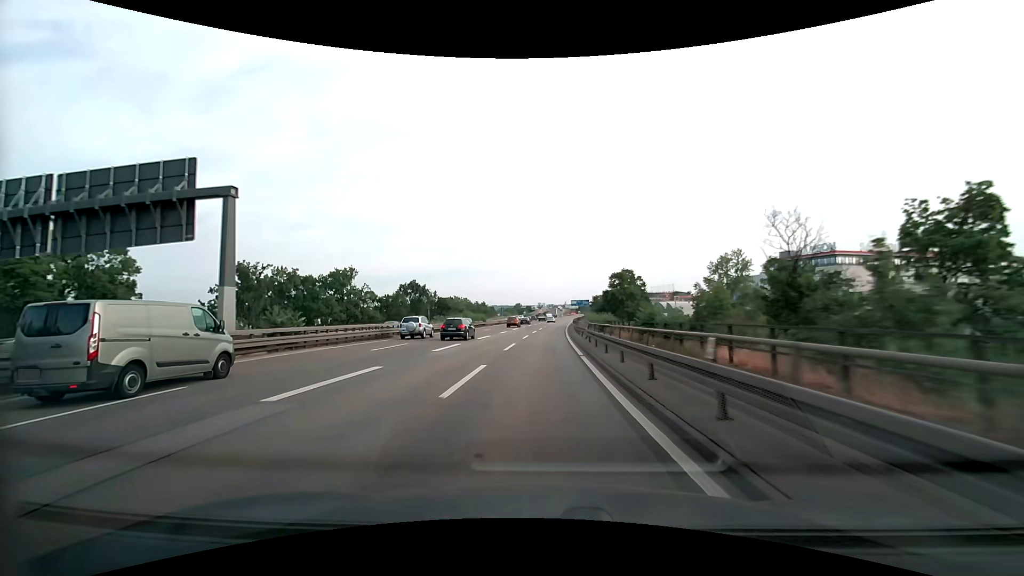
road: motorway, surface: asphalt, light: Day
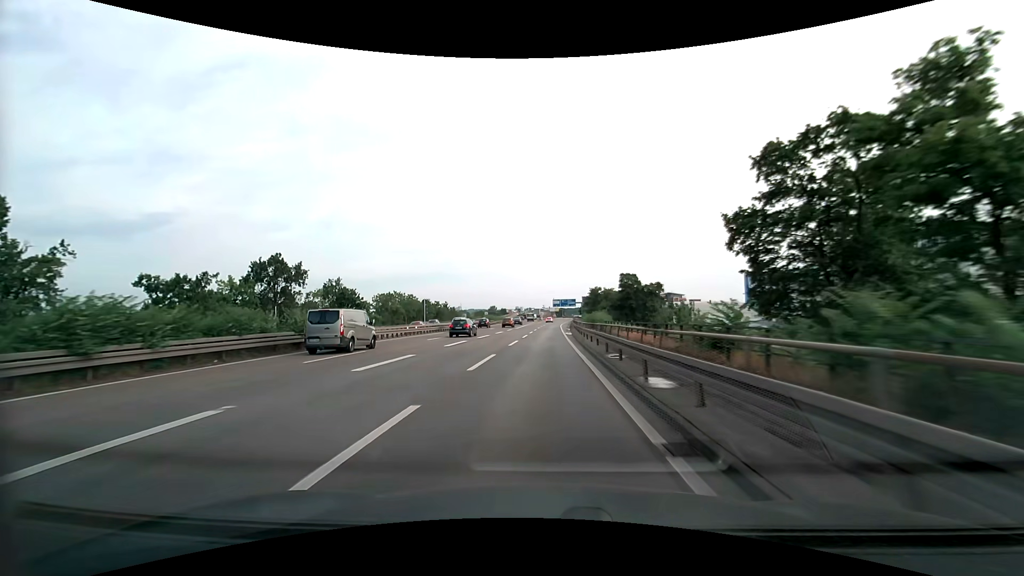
(+1.4, +59.1) m; +3°
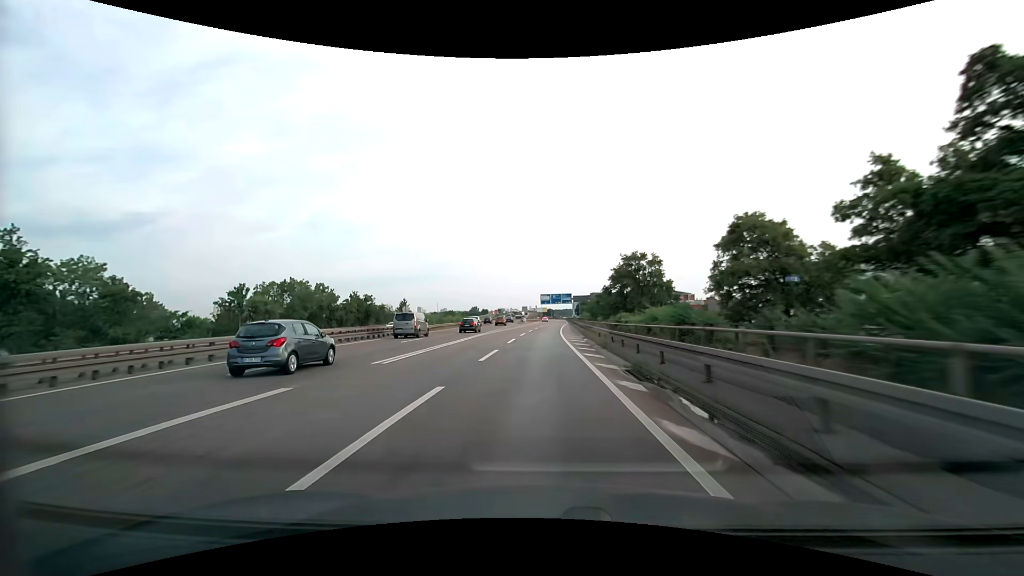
(+0.8, +57.7) m; +2°
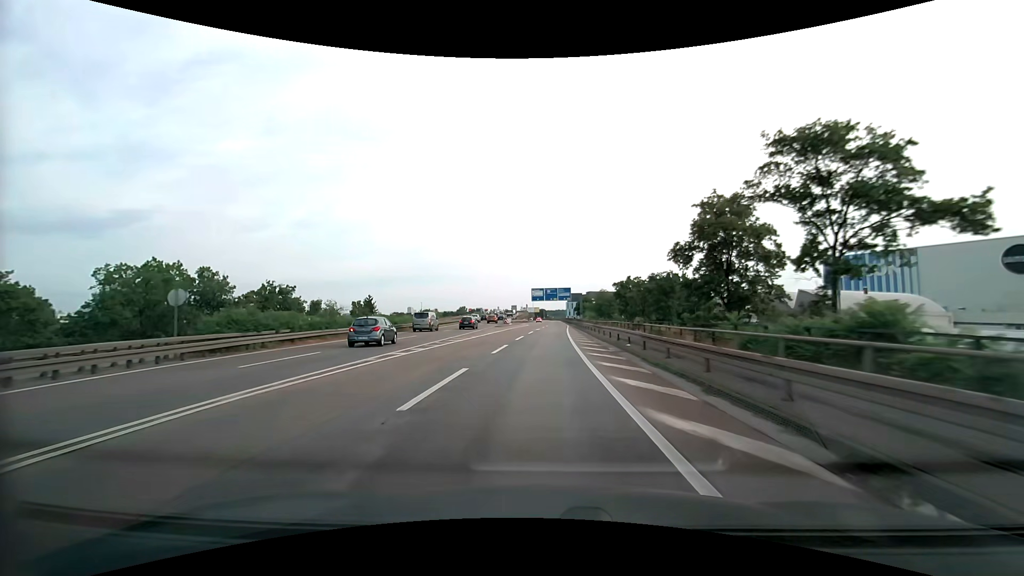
(+0.1, +33.8) m; +1°
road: motorway_link
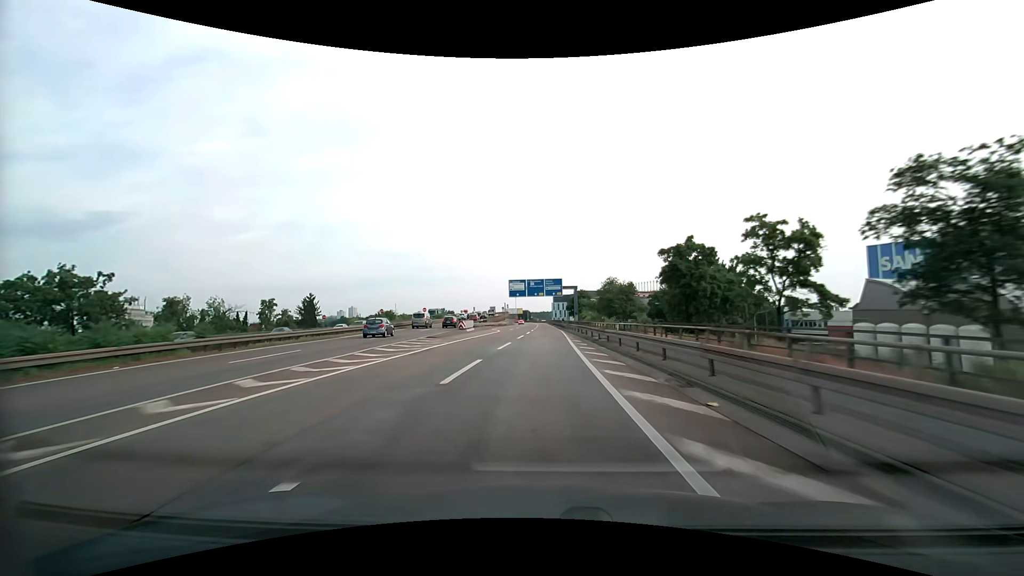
(+0.5, +33.1) m; +2°
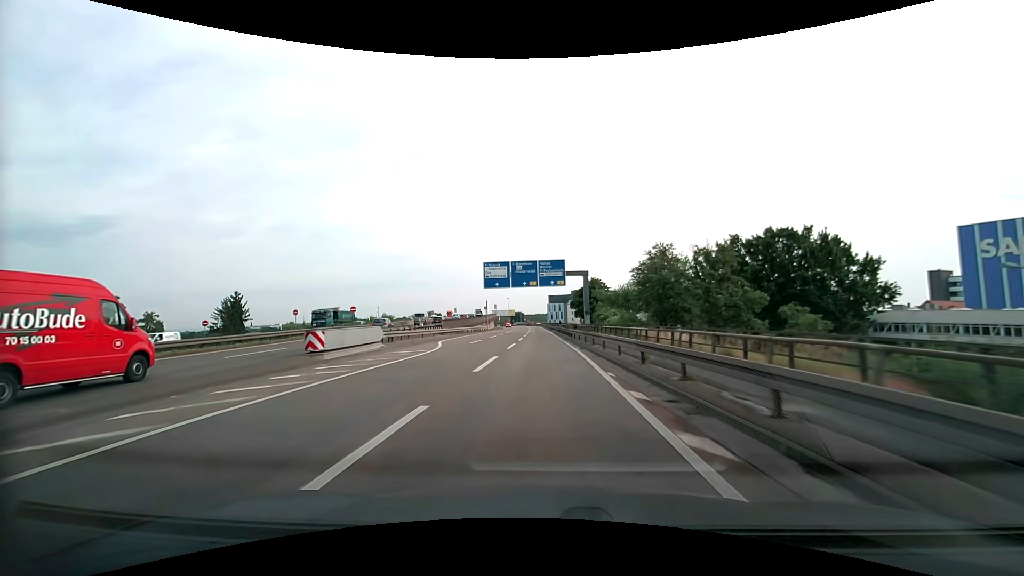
(+0.2, +32.3) m; +1°
(0, +10) (0, +20) (0, +30) (0, +40) (0, +50) (-1, +60) (-1, +70) (-1, +80) (-1, +90) (-2, +100) m
